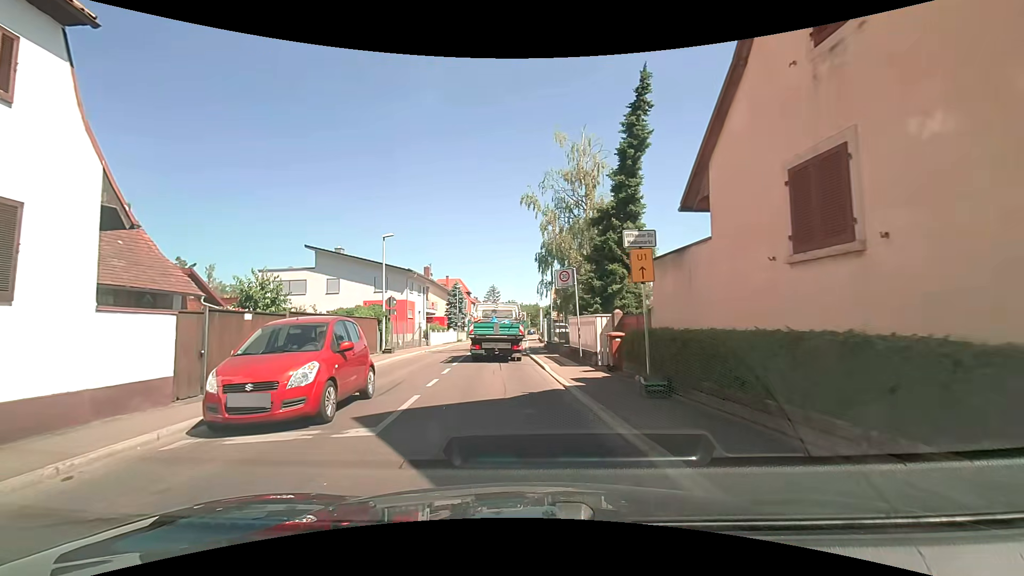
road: unclassified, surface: asphalt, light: Day
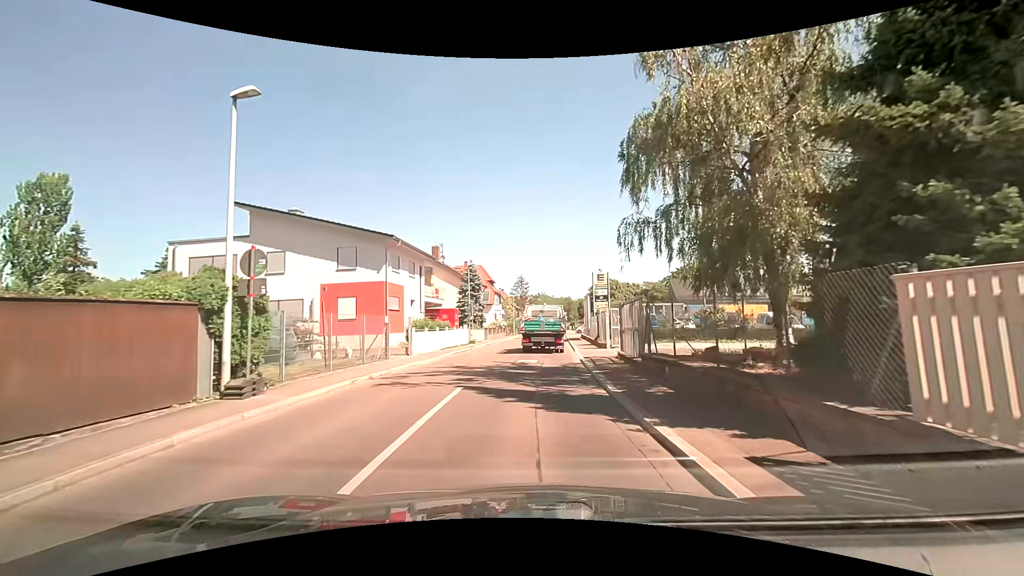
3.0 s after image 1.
(-0.7, +16.8) m; -2°
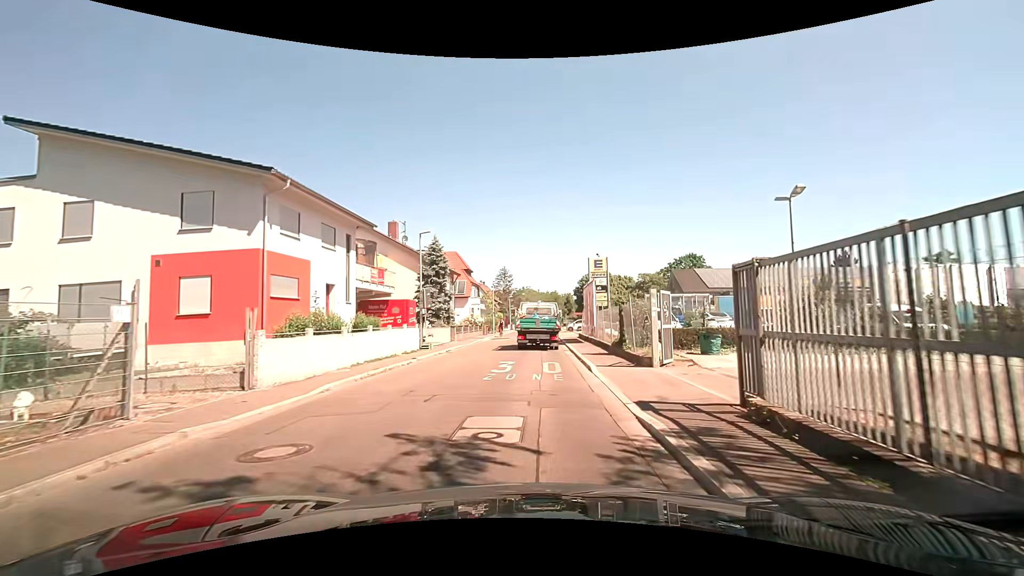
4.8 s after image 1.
(0.0, +12.1) m; +1°
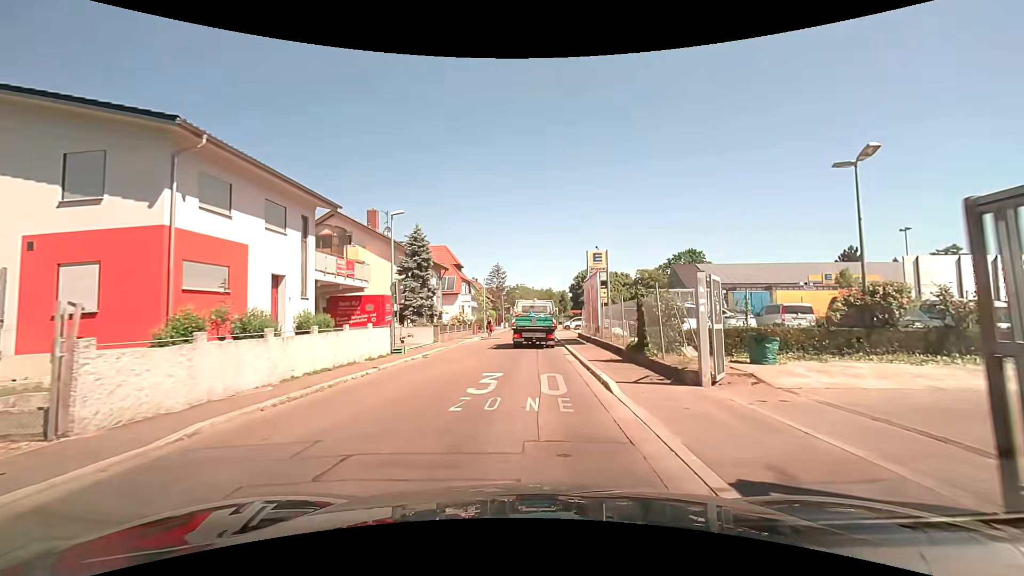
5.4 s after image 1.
(0.0, +4.1) m; +1°
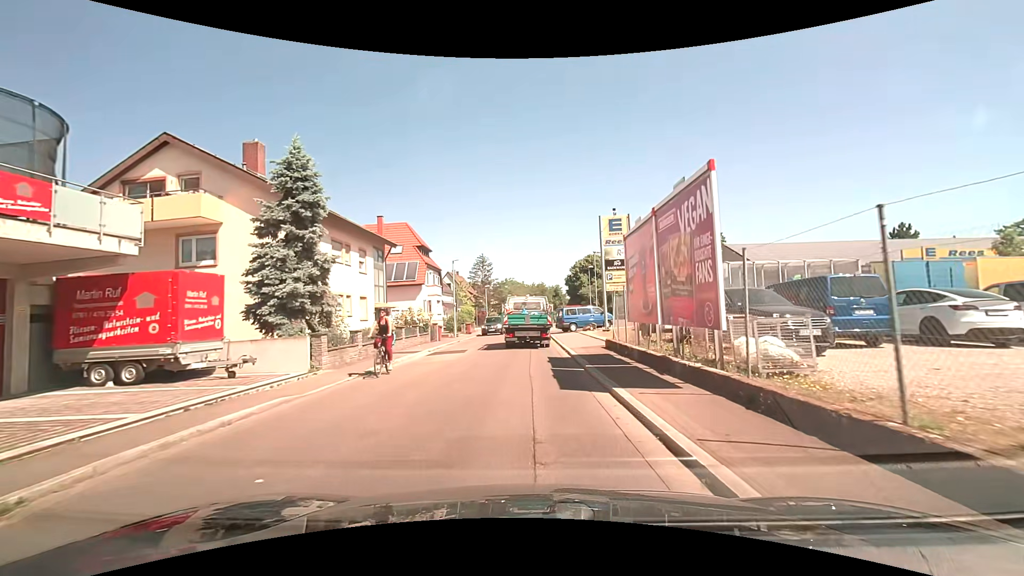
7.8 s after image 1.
(+0.2, +16.3) m; +1°
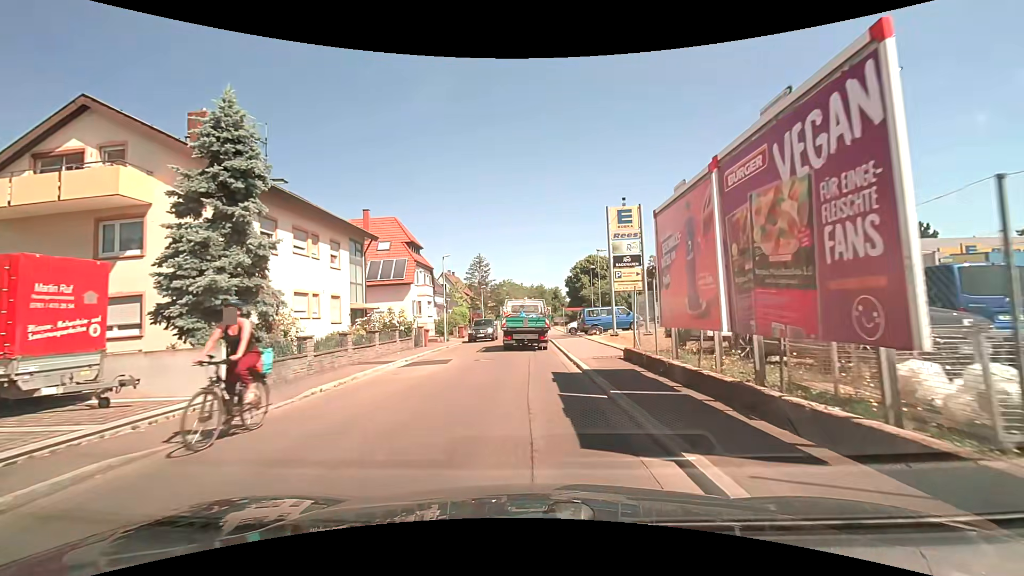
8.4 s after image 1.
(0.0, +4.0) m; -1°
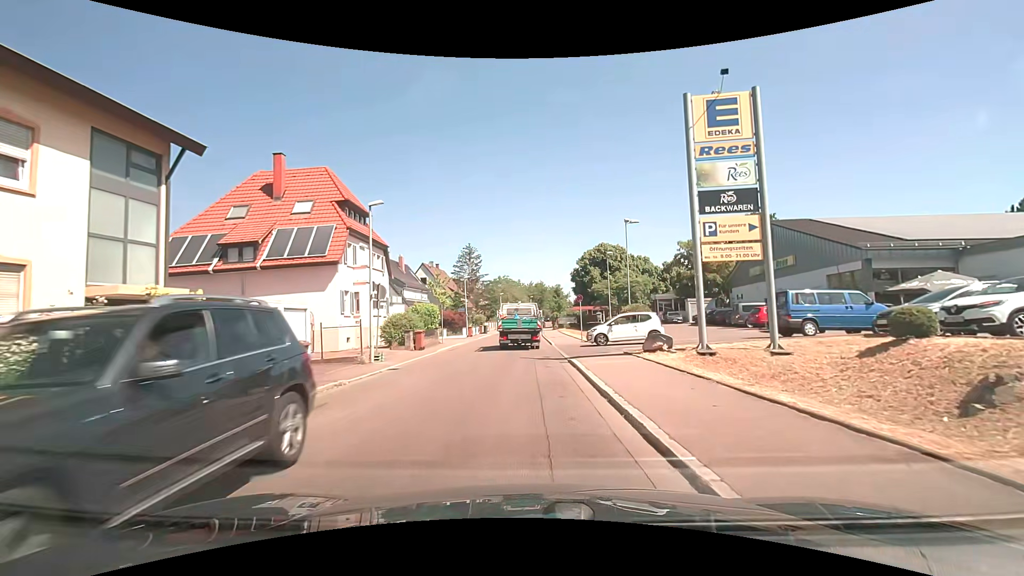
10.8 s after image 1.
(+0.1, +16.2) m; +1°
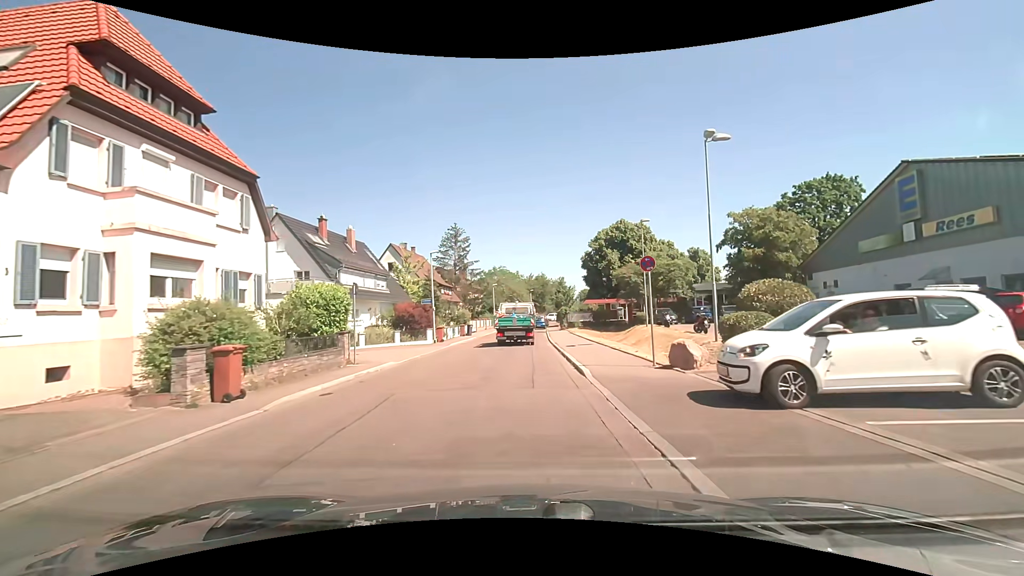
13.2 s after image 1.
(-0.1, +17.1) m; 0°
(0, +10) (0, +20) (0, +30) (0, +40) (0, +50) (-1, +60) (-1, +70) (0, +80) (+3, +89) (+5, +99) m
